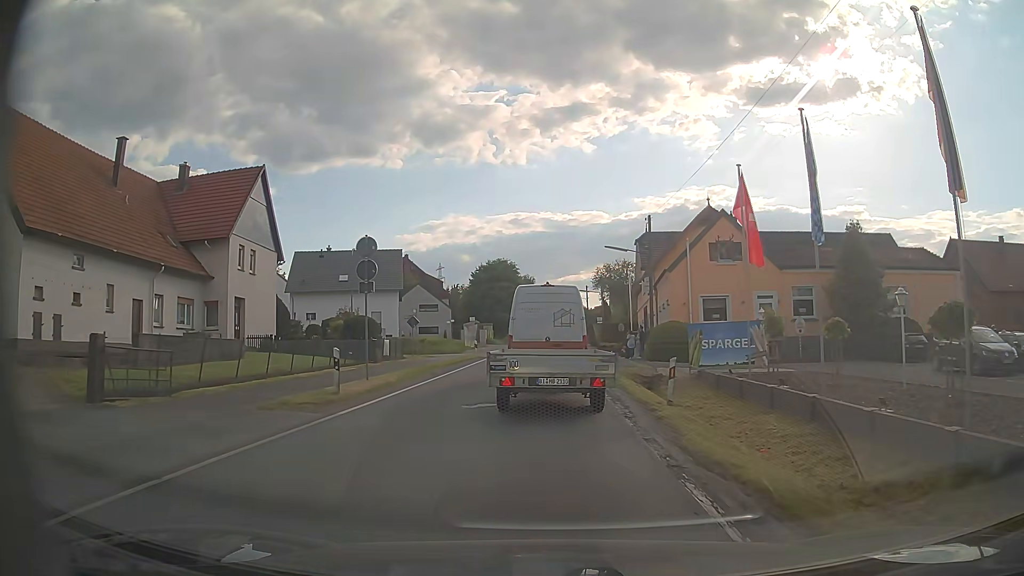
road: secondary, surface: asphalt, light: Day
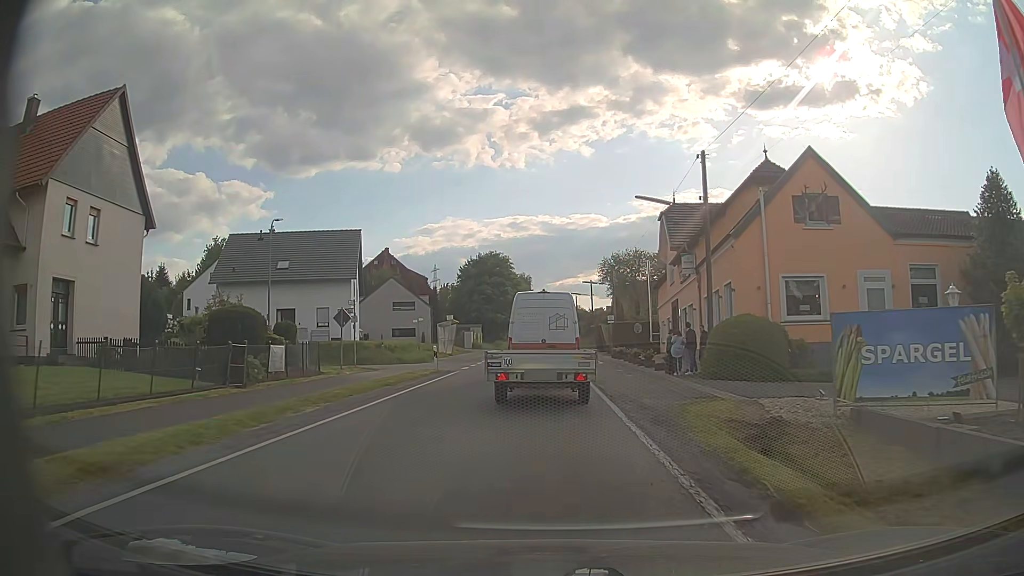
(+0.1, +14.6) m; 0°
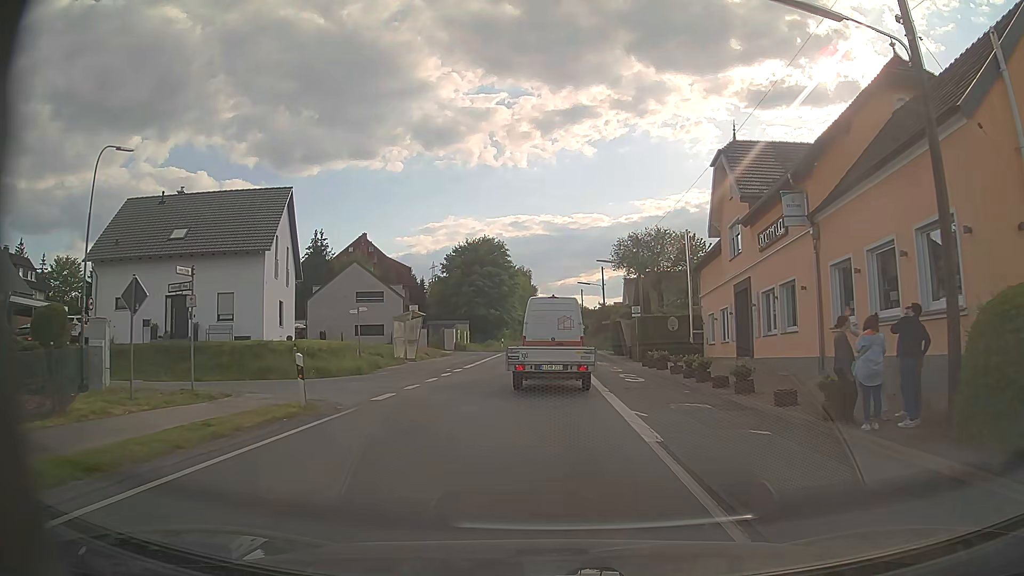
(0.0, +15.5) m; 0°
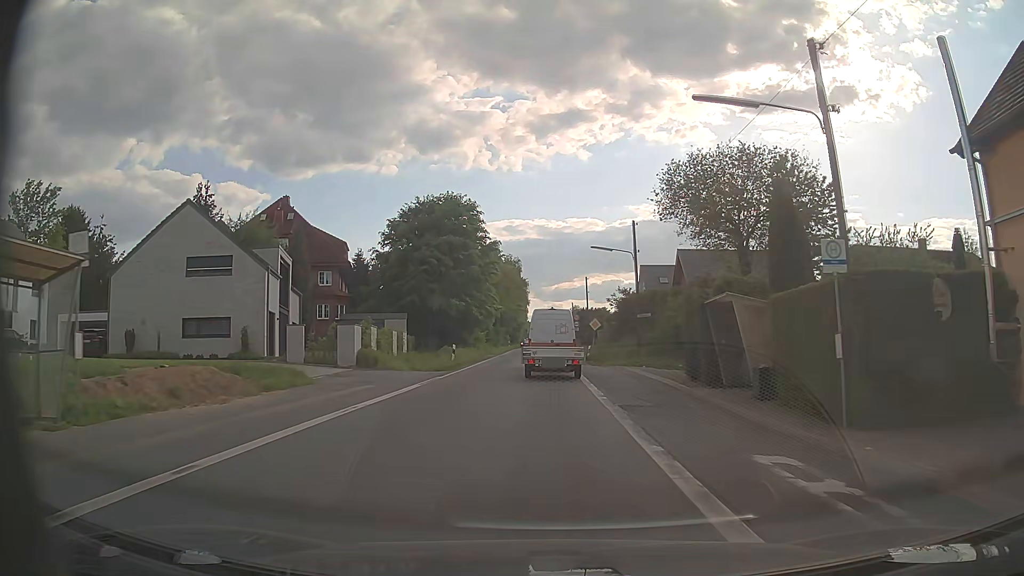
(0.0, +29.9) m; 0°
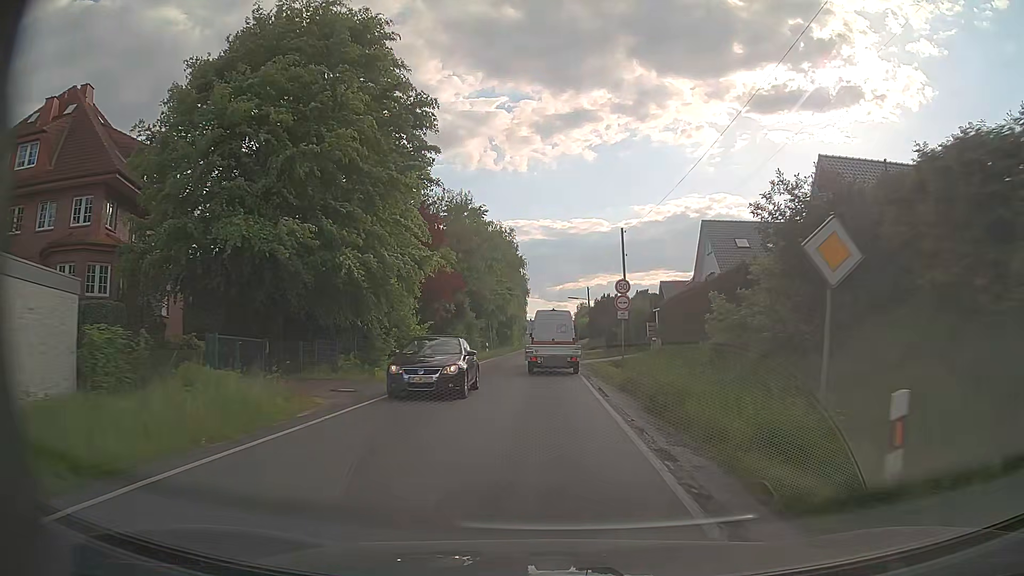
(+0.1, +37.4) m; 0°
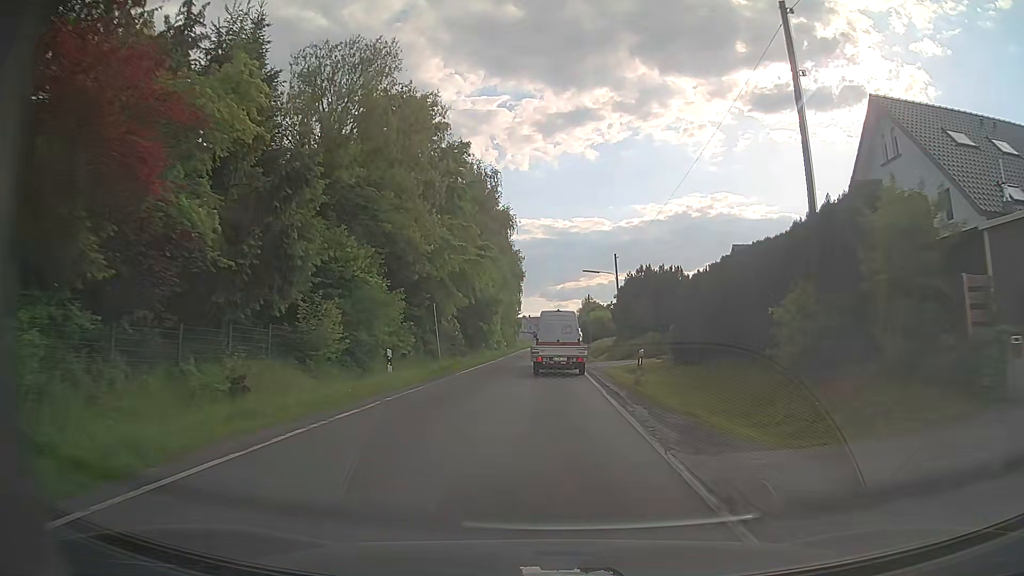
(0.0, +33.4) m; 0°
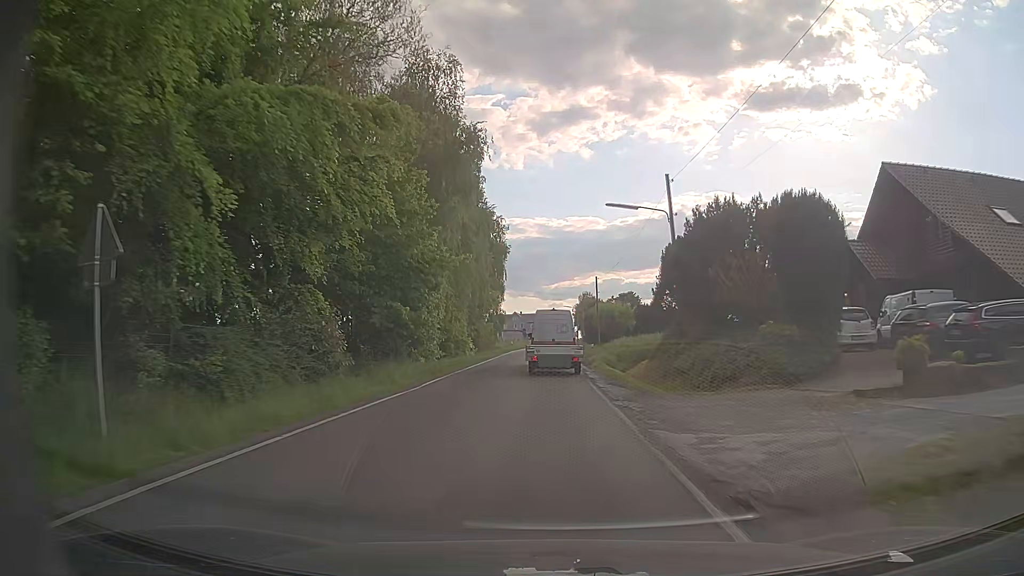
(+0.2, +25.9) m; +1°
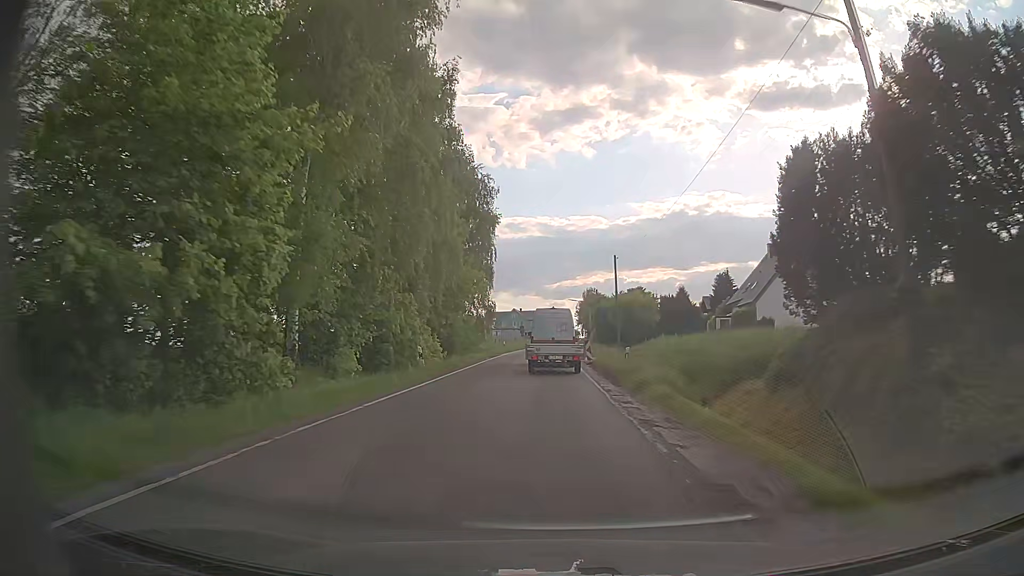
(-0.1, +17.6) m; -1°
